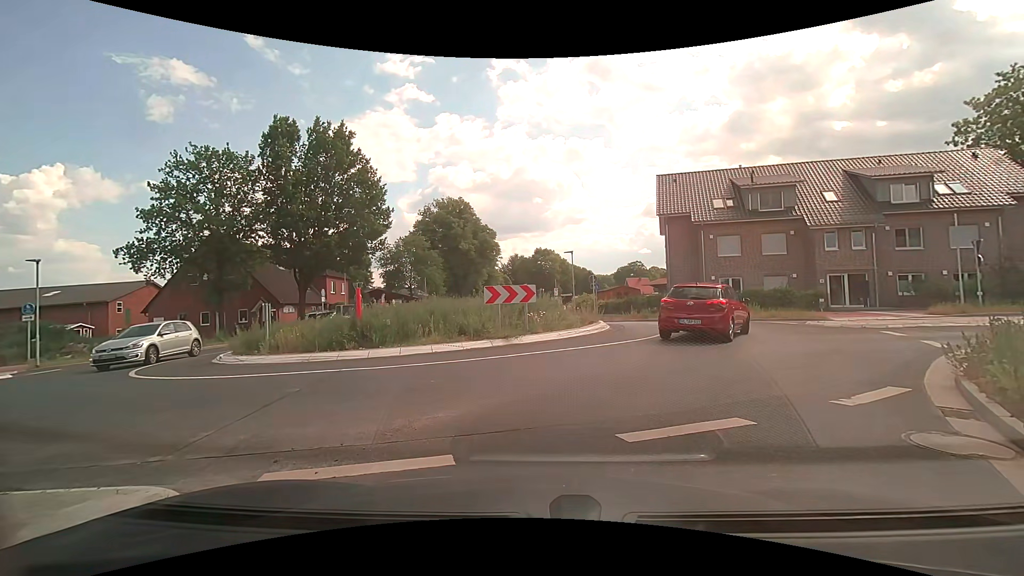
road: secondary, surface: asphalt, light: Day
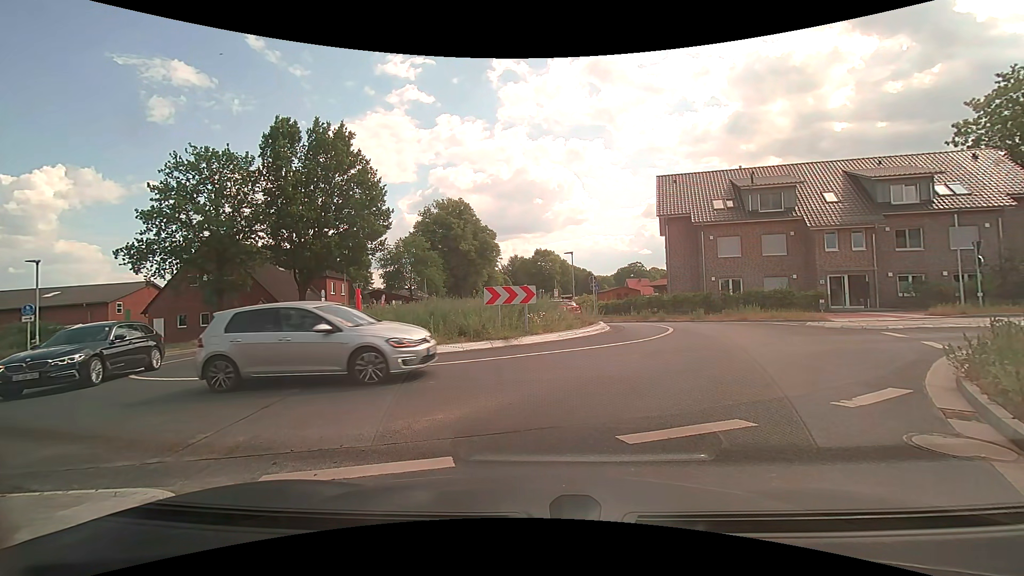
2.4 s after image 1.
(0.0, +0.1) m; 0°
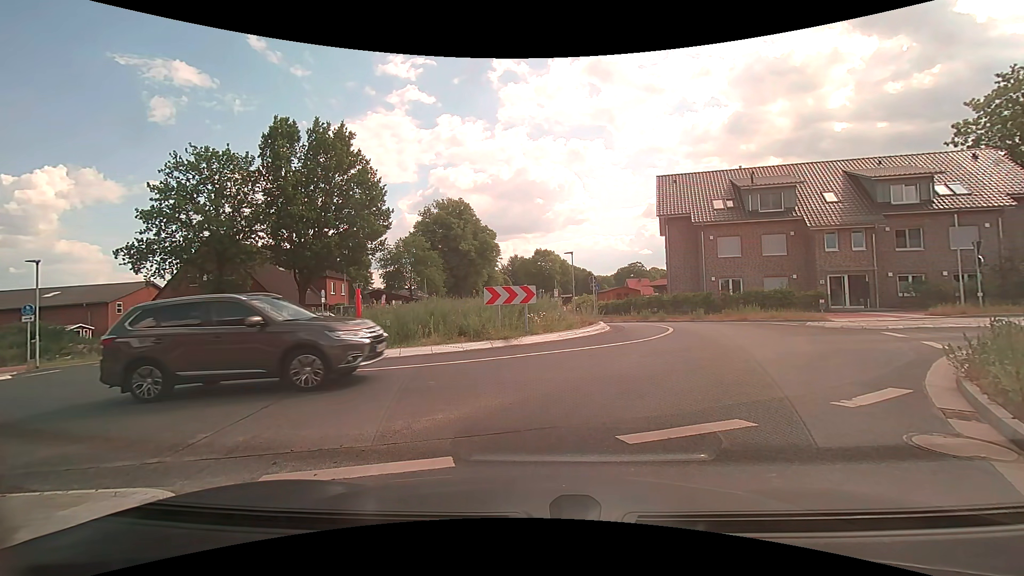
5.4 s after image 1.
(0.0, 0.0) m; 0°
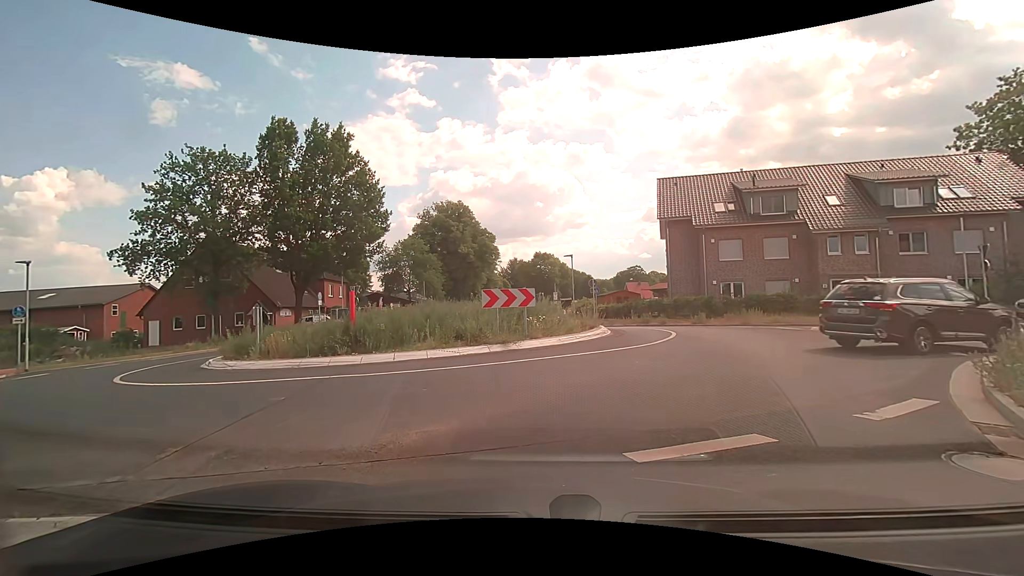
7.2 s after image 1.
(0.0, +0.4) m; 0°
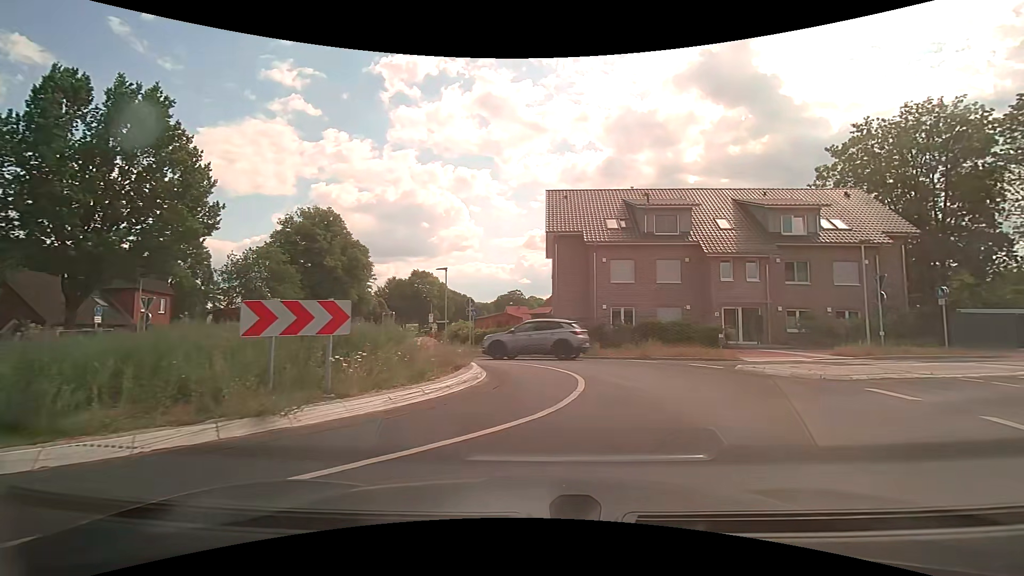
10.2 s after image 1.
(+0.4, +6.6) m; +11°
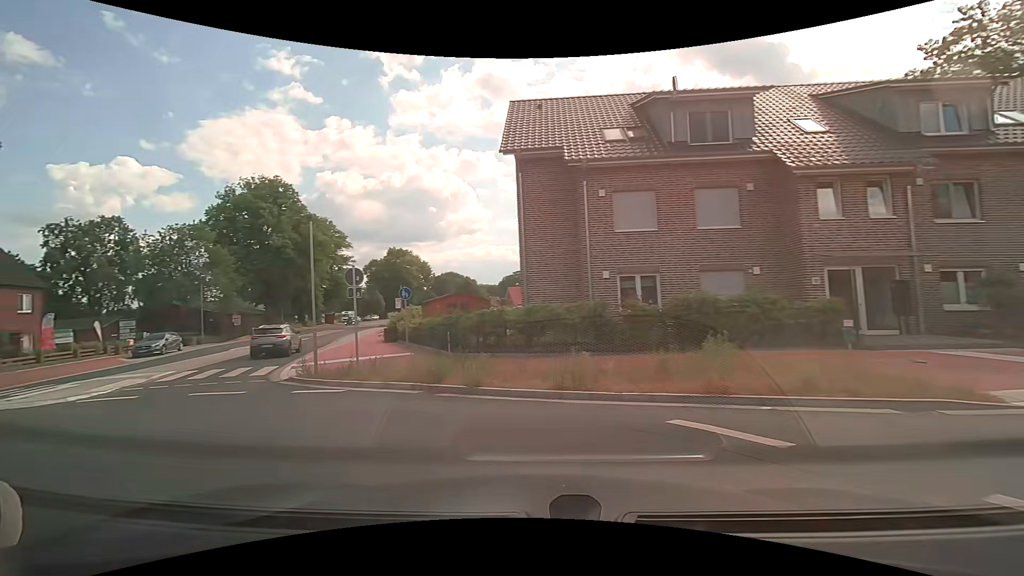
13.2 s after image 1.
(+2.7, +13.9) m; +2°
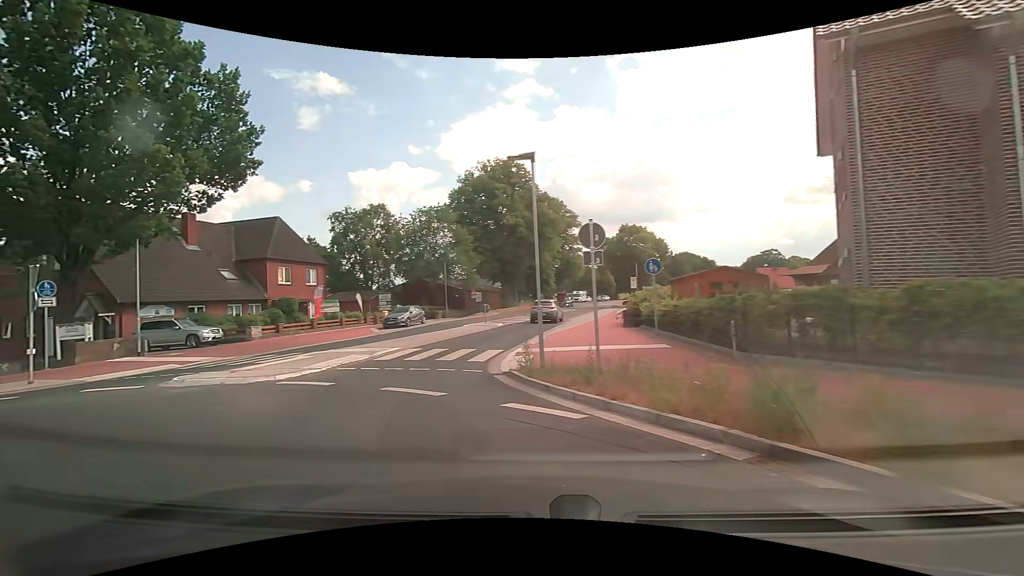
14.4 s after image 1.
(-1.2, +5.2) m; -26°
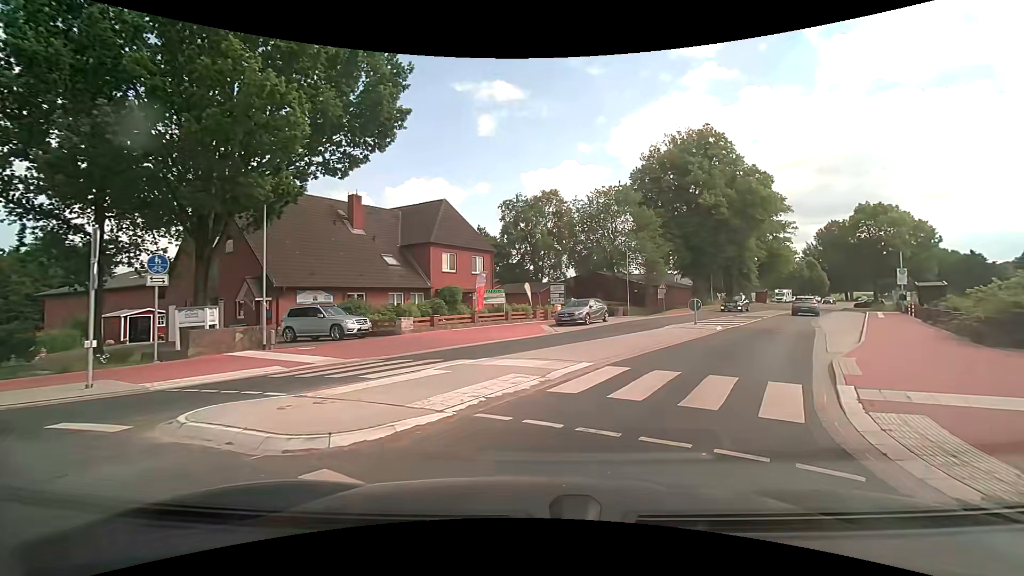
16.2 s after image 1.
(-2.0, +7.6) m; -22°
(+2, +10) (+7, +18) (+12, +27) (+17, +36) (+22, +44) (+27, +53) (+33, +61) (+38, +69) (+44, +78) (+50, +86) m
